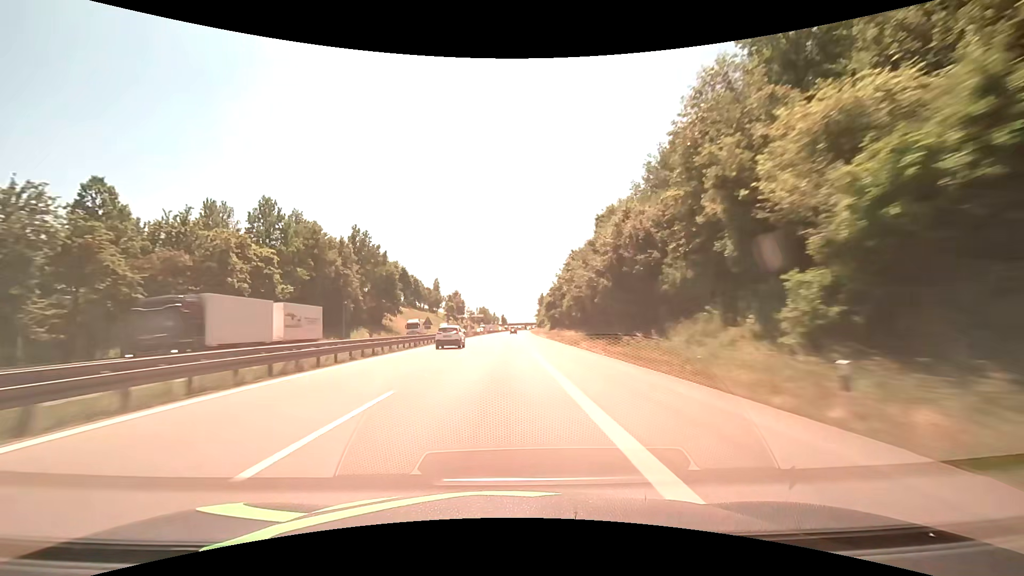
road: motorway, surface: asphalt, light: Day
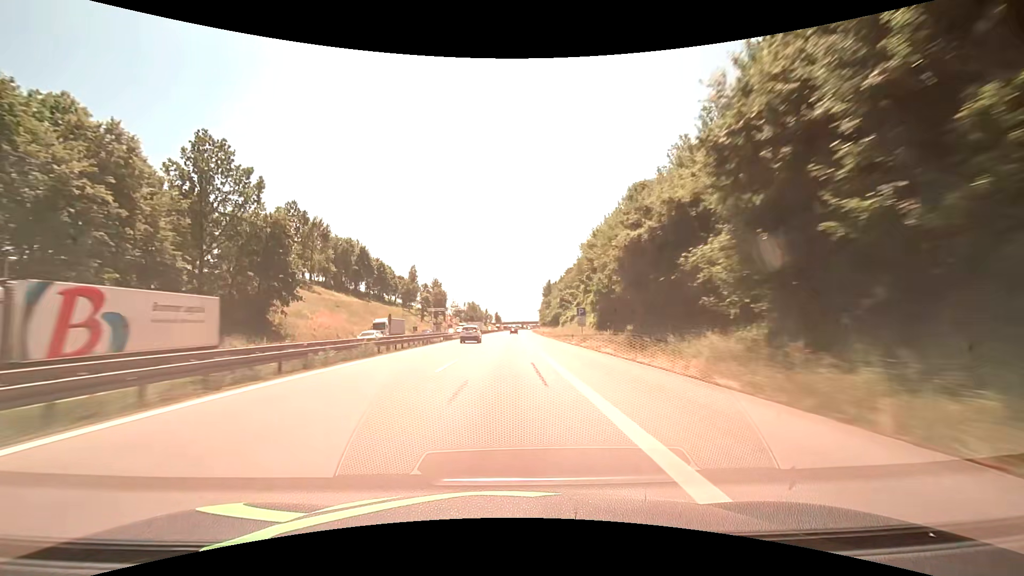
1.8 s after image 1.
(+0.3, +61.9) m; +1°
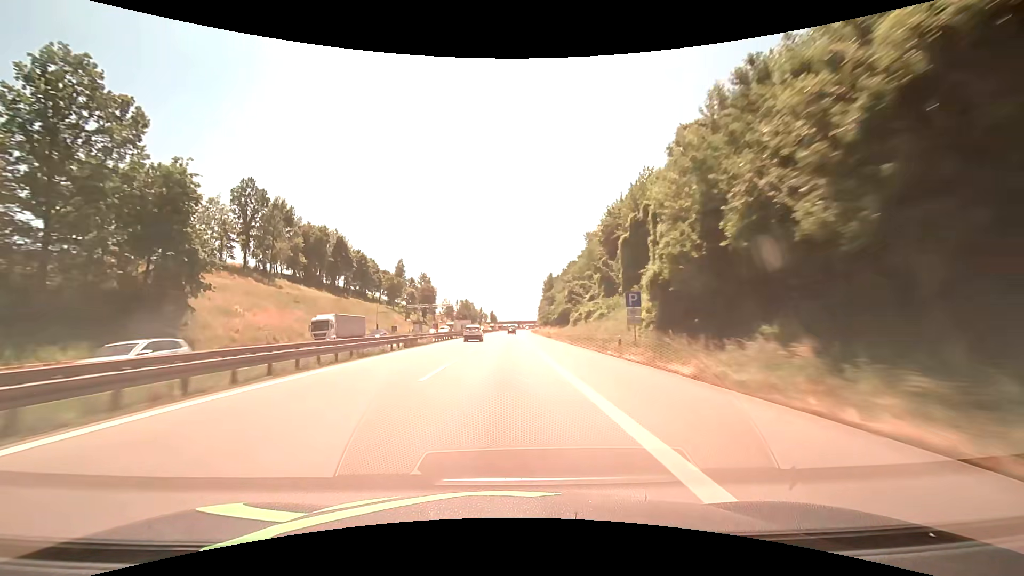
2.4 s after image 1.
(+0.1, +20.6) m; 0°
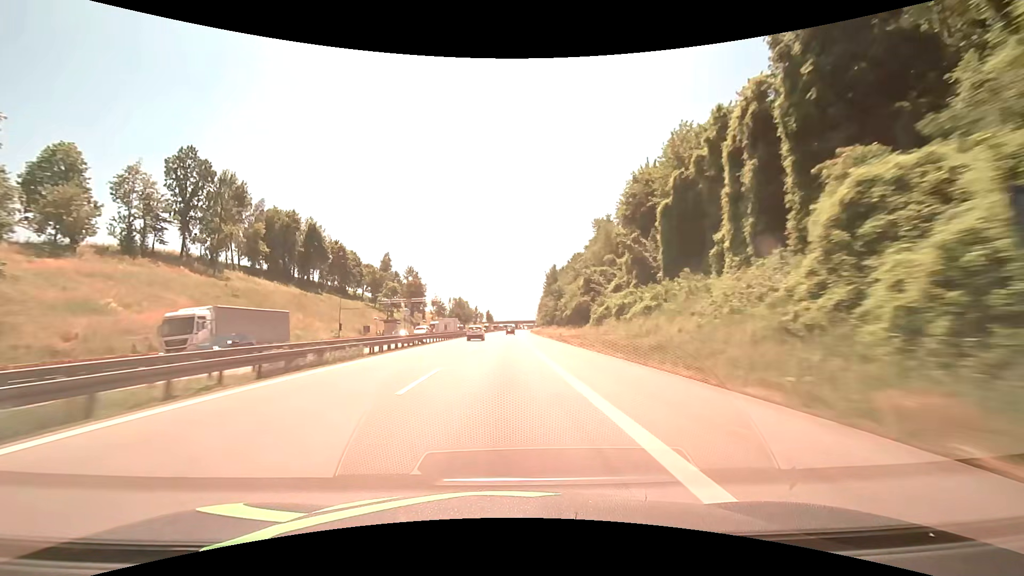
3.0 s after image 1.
(+0.1, +20.5) m; 0°
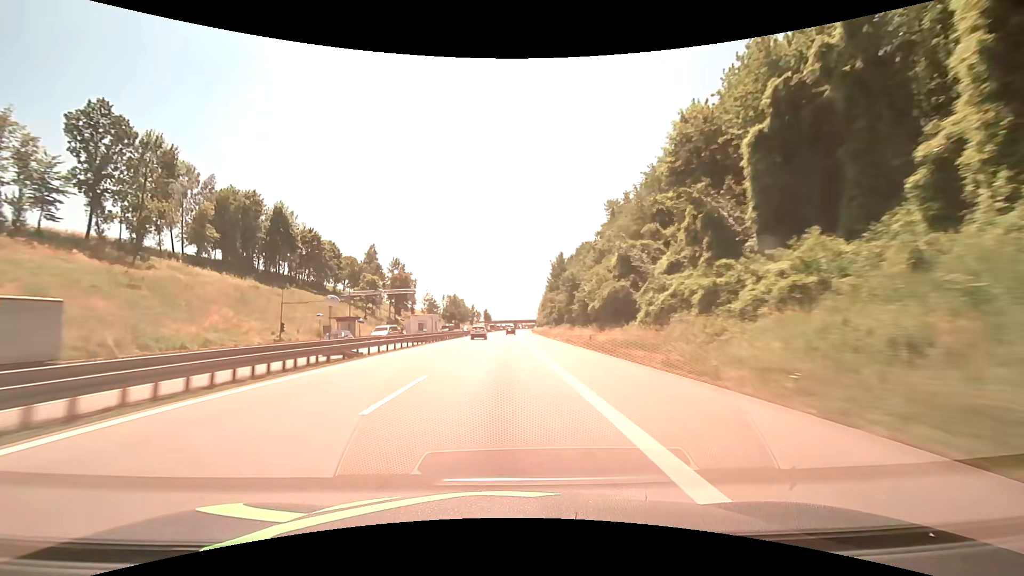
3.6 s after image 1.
(+0.1, +20.3) m; 0°
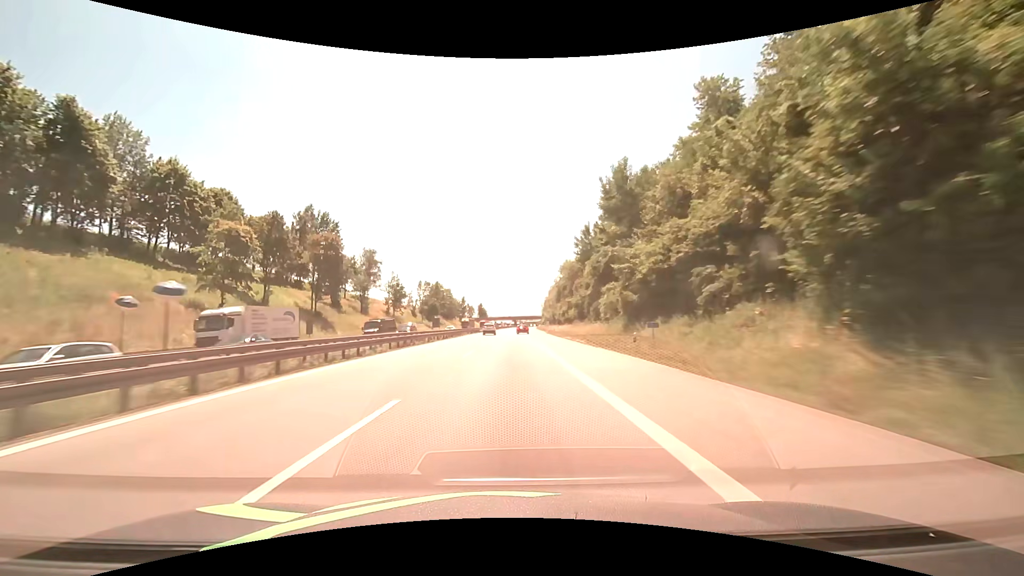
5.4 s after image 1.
(+0.1, +58.9) m; 0°
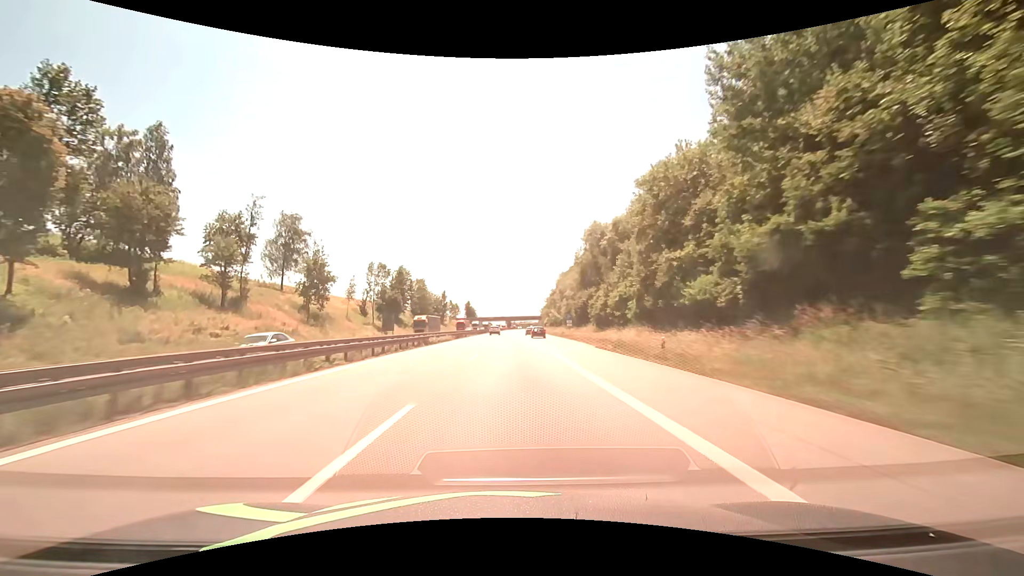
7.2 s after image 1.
(+0.4, +54.2) m; +1°
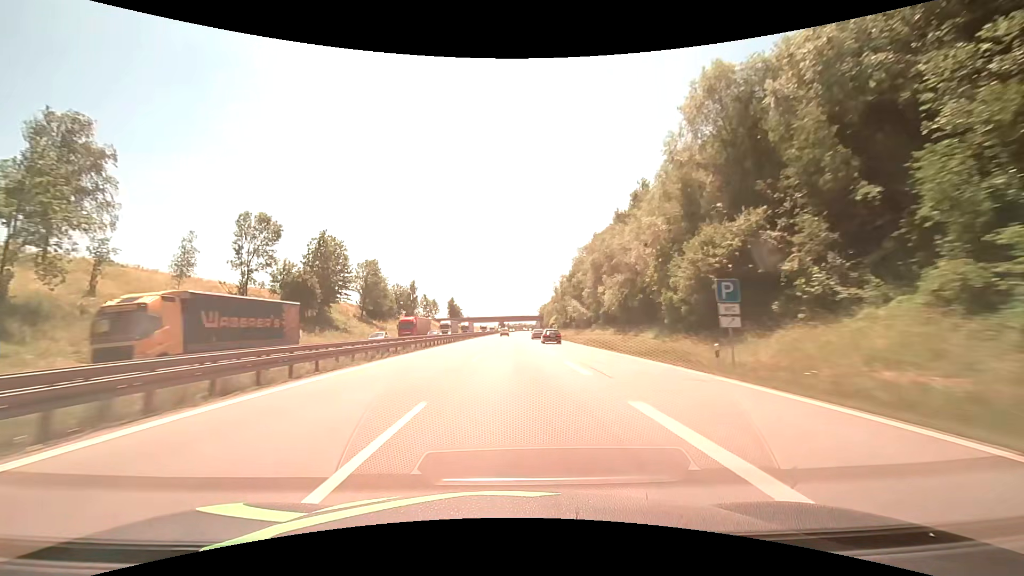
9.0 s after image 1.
(+0.5, +53.6) m; +1°
(0, +10) (0, +20) (0, +30) (0, +40) (0, +50) (+1, +60) (+1, +70) (+1, +80) (+1, +90) (+2, +100) m
